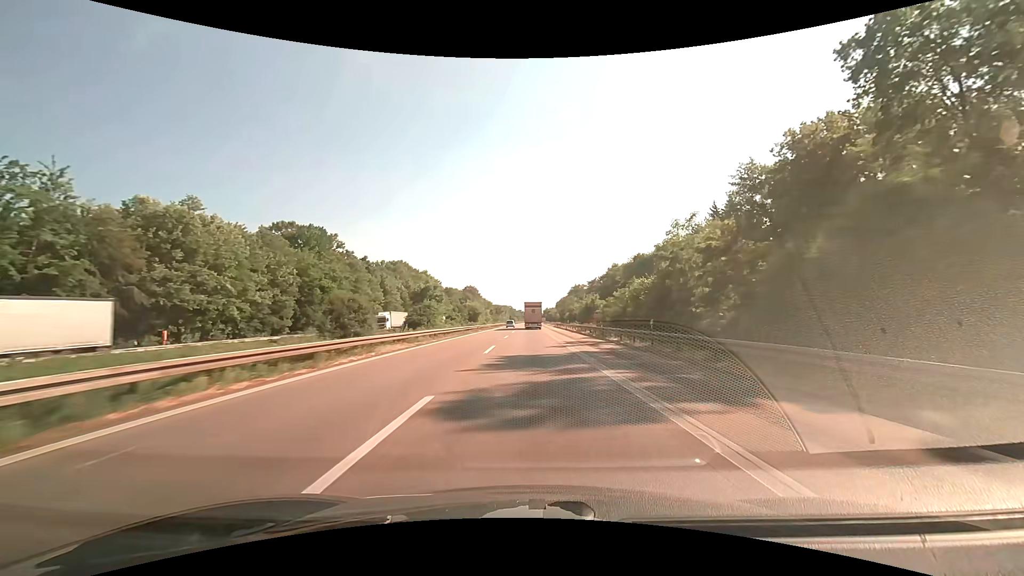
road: motorway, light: Day
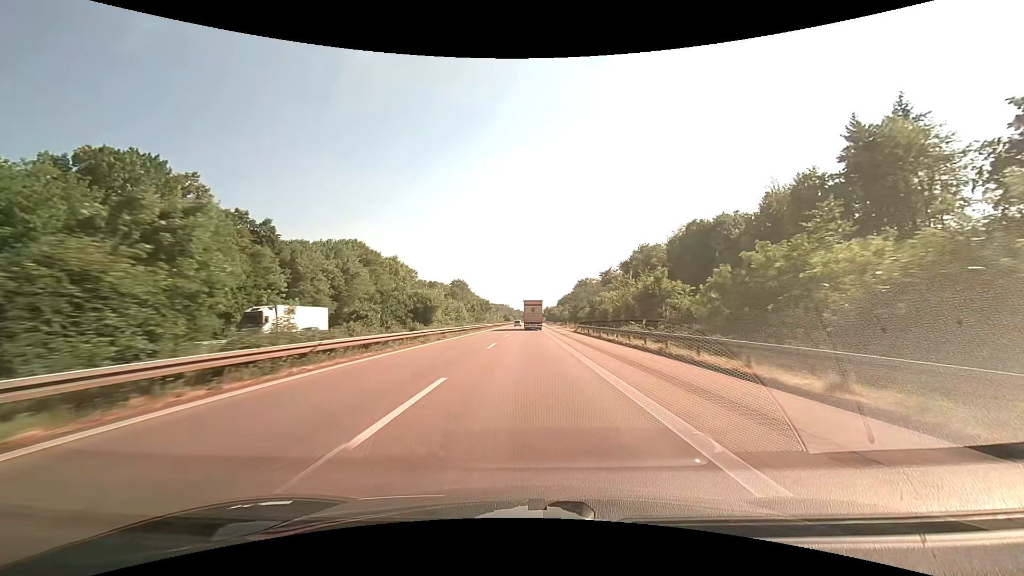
(+0.1, +50.5) m; 0°
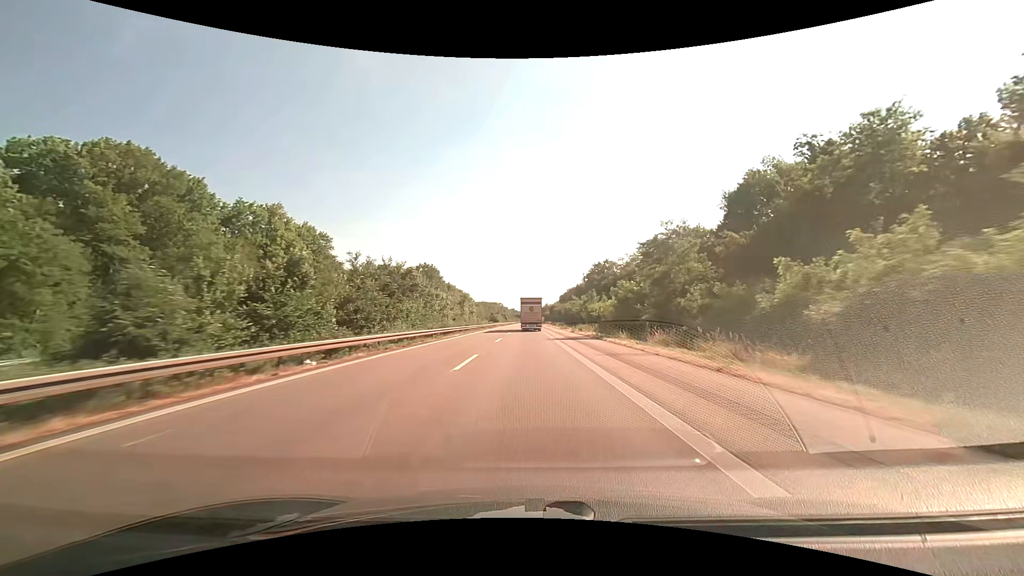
(+0.1, +81.6) m; 0°
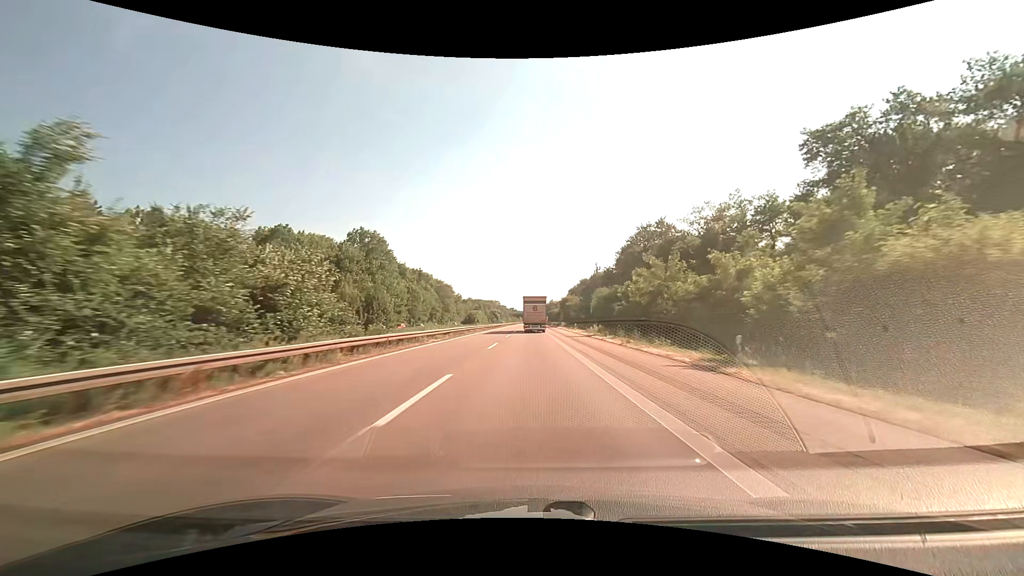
(-0.1, +78.4) m; 0°
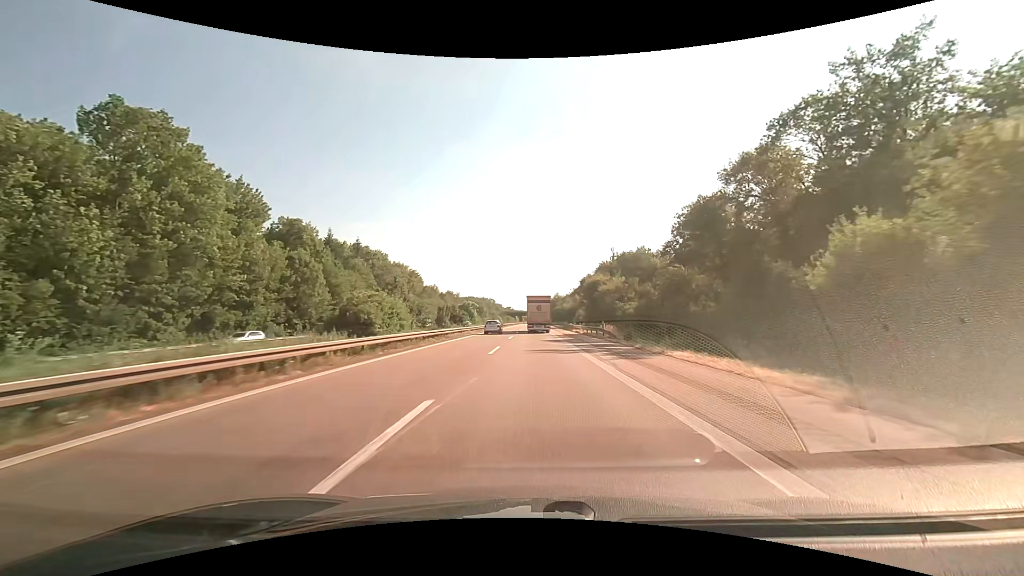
(-0.1, +75.4) m; 0°
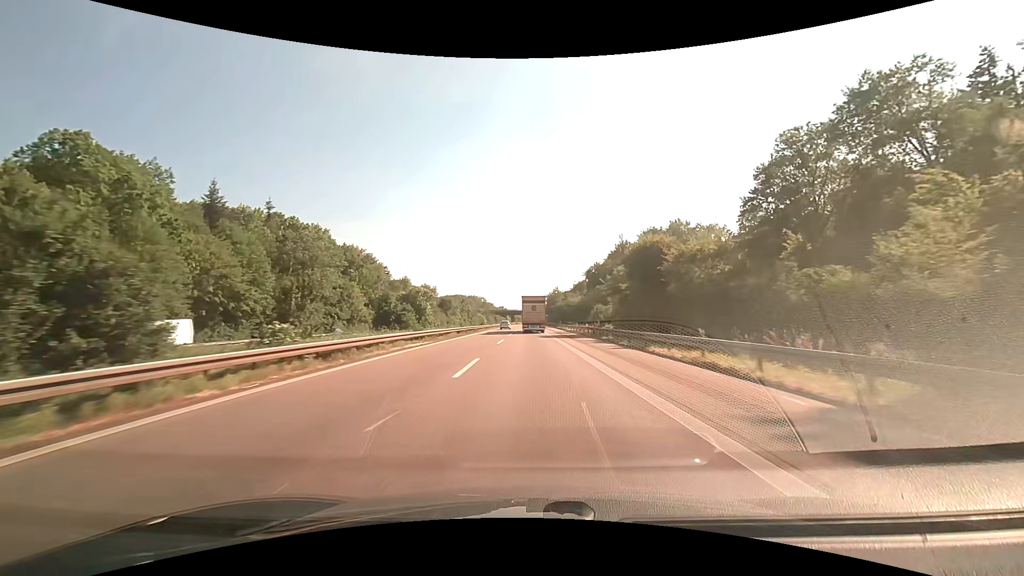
(+0.3, +44.2) m; +1°
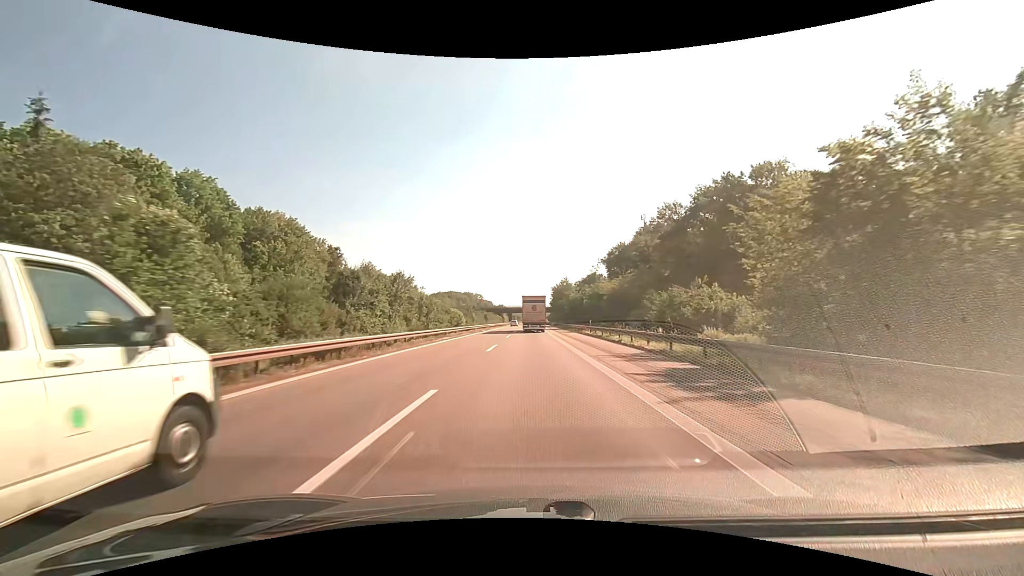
(0.0, +43.9) m; 0°
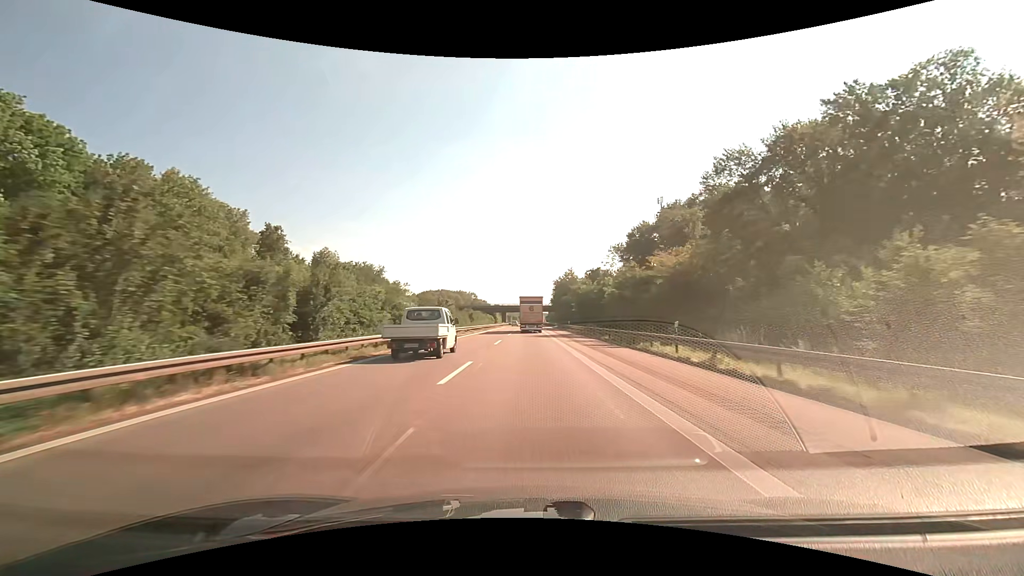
(+0.1, +29.1) m; 0°
(0, +10) (0, +20) (0, +30) (0, +40) (0, +50) (0, +60) (0, +70) (0, +80) (0, +90) (0, +100) m
